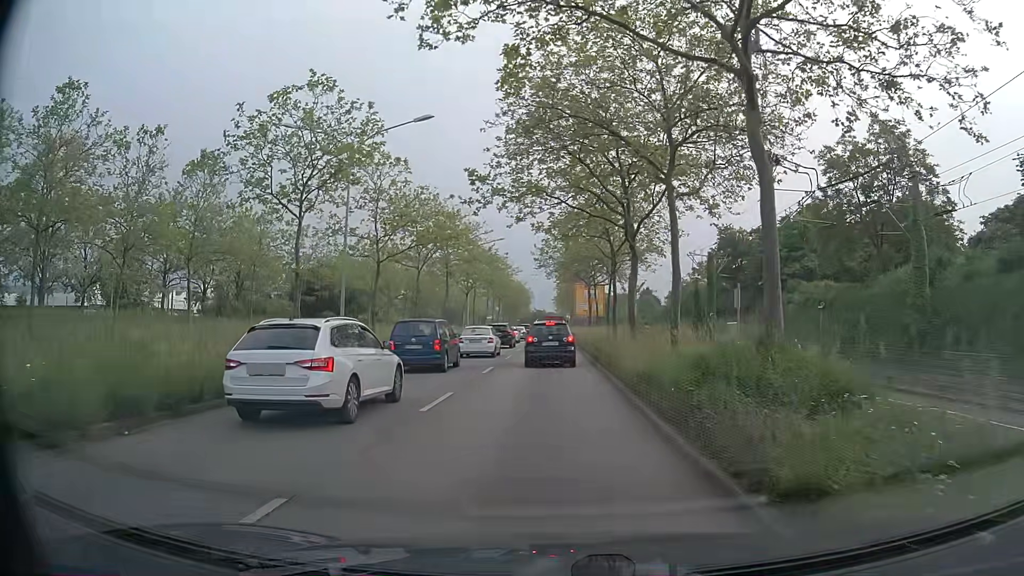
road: primary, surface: asphalt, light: Day
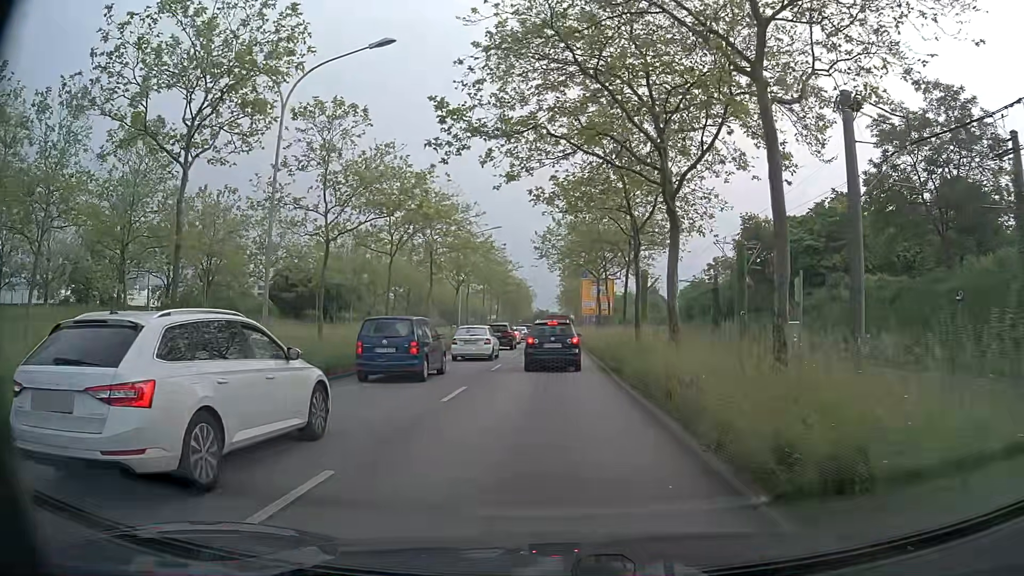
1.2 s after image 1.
(0.0, +7.8) m; 0°
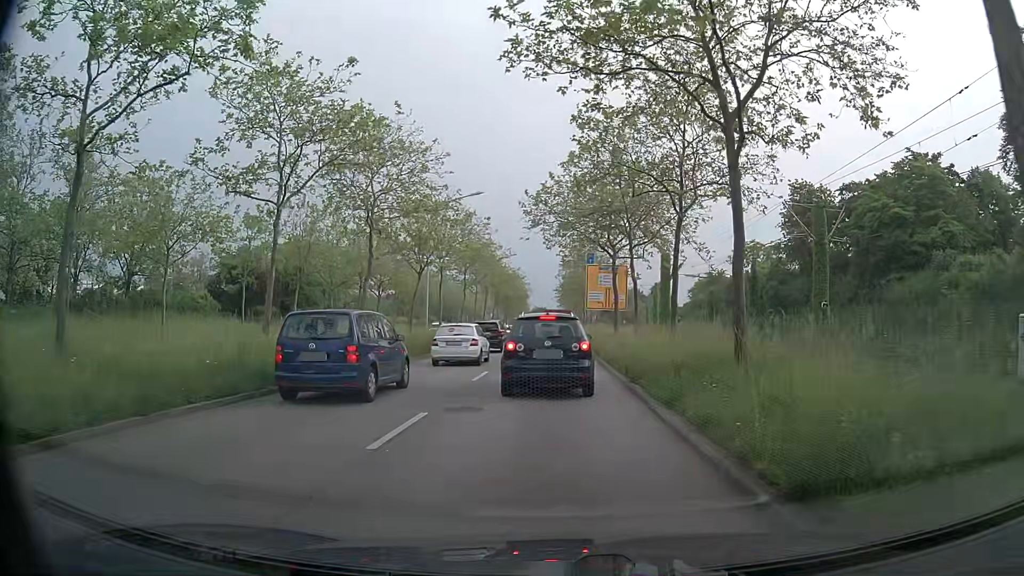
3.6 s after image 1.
(+0.1, +13.8) m; 0°
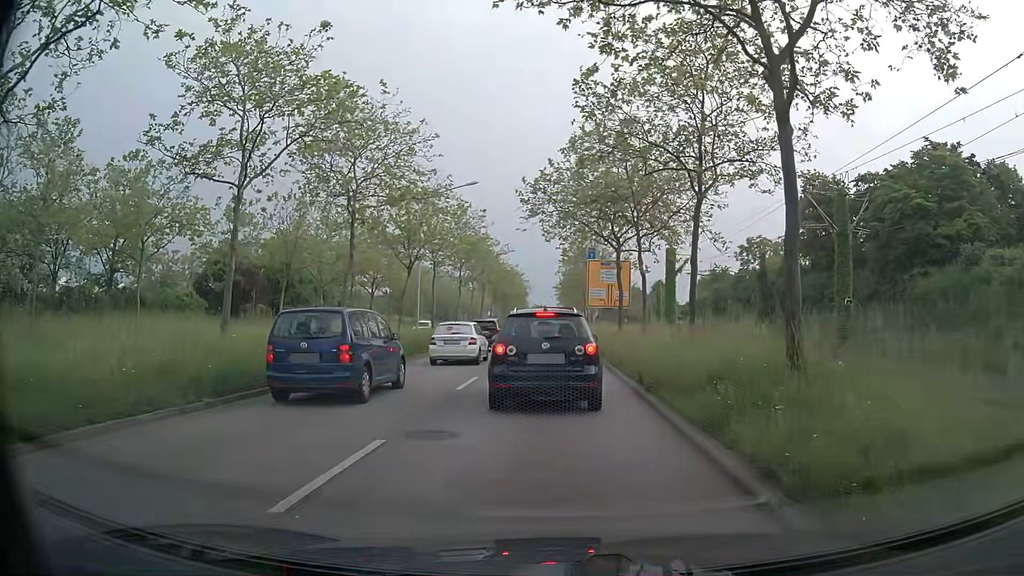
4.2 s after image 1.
(0.0, +2.5) m; +1°
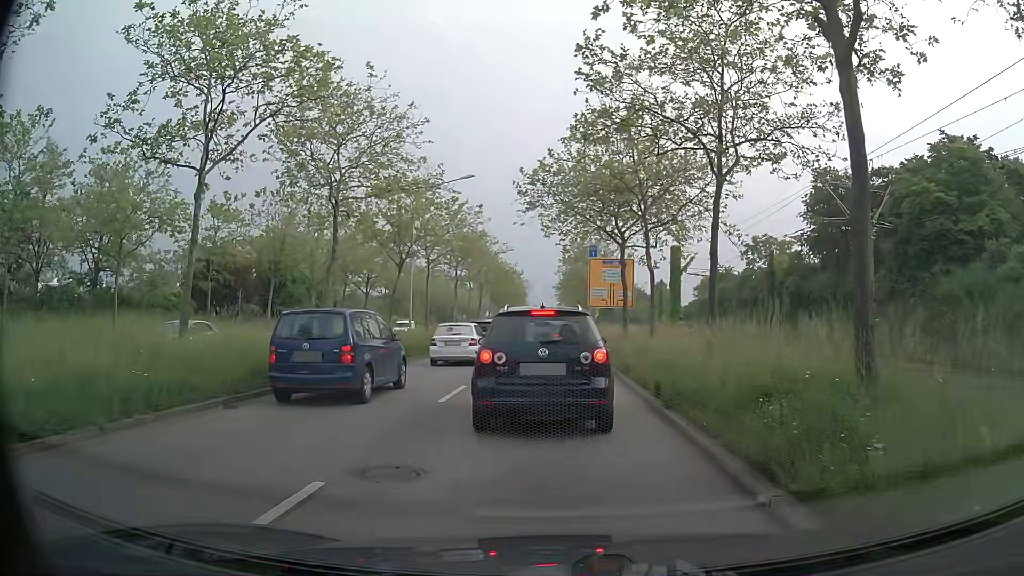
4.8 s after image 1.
(0.0, +2.0) m; 0°
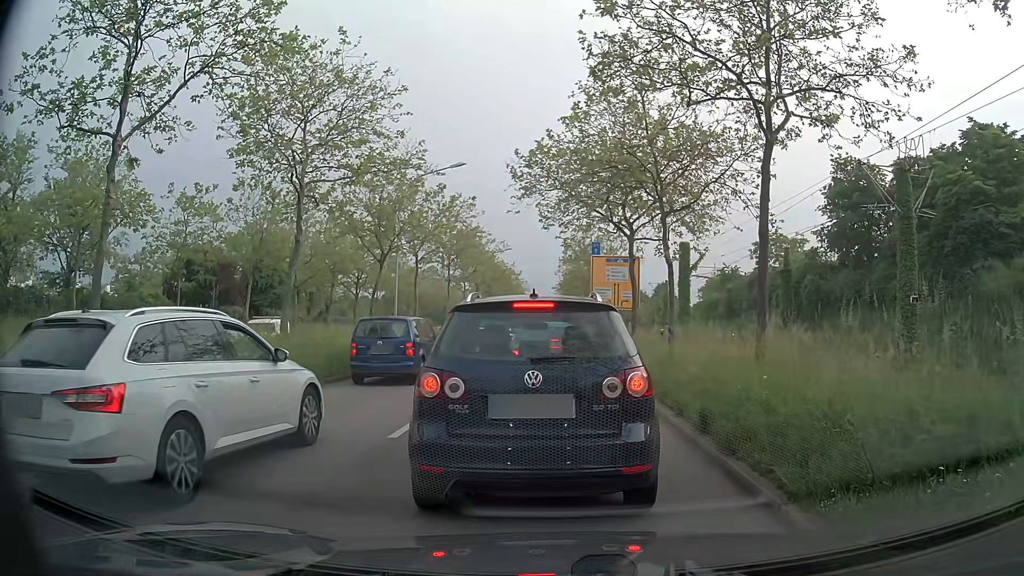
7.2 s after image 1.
(0.0, +3.3) m; -1°
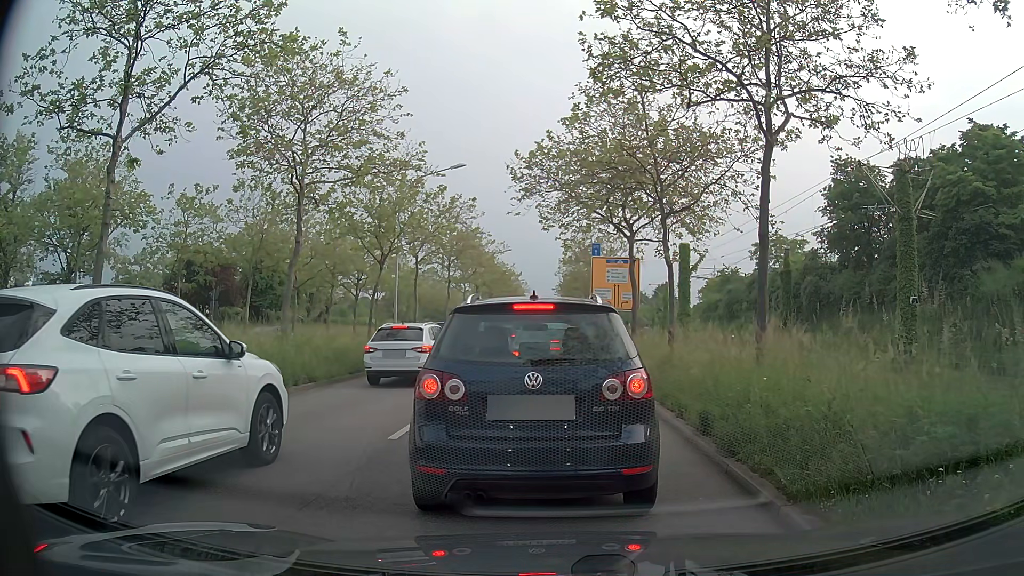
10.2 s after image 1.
(0.0, +0.1) m; 0°
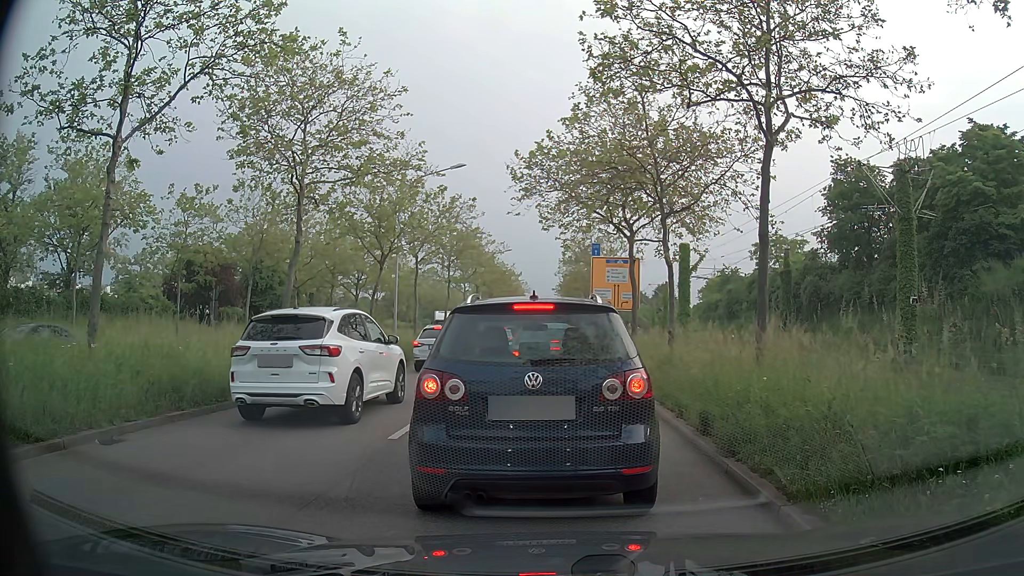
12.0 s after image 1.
(0.0, 0.0) m; 0°
